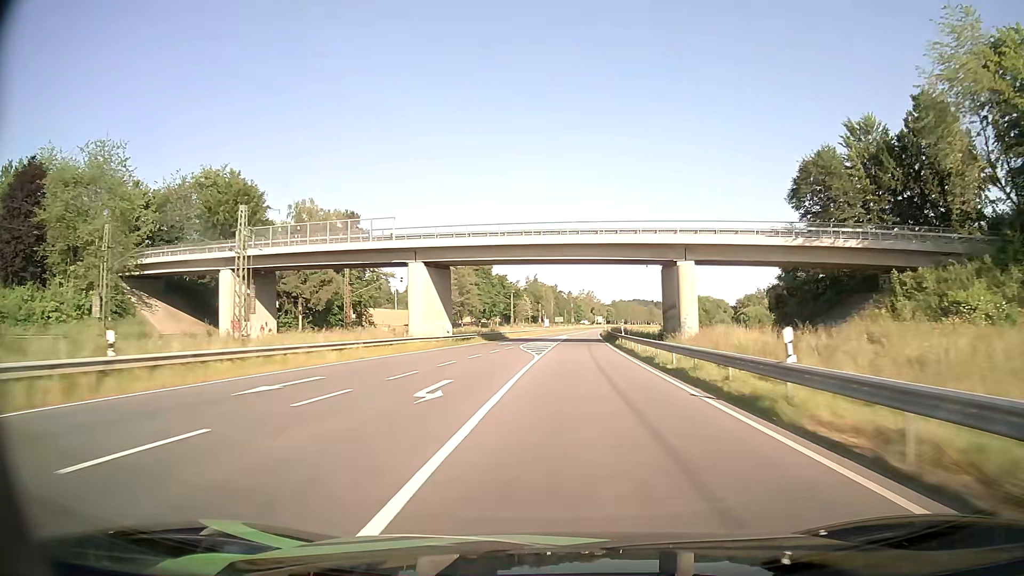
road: primary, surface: asphalt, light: Day
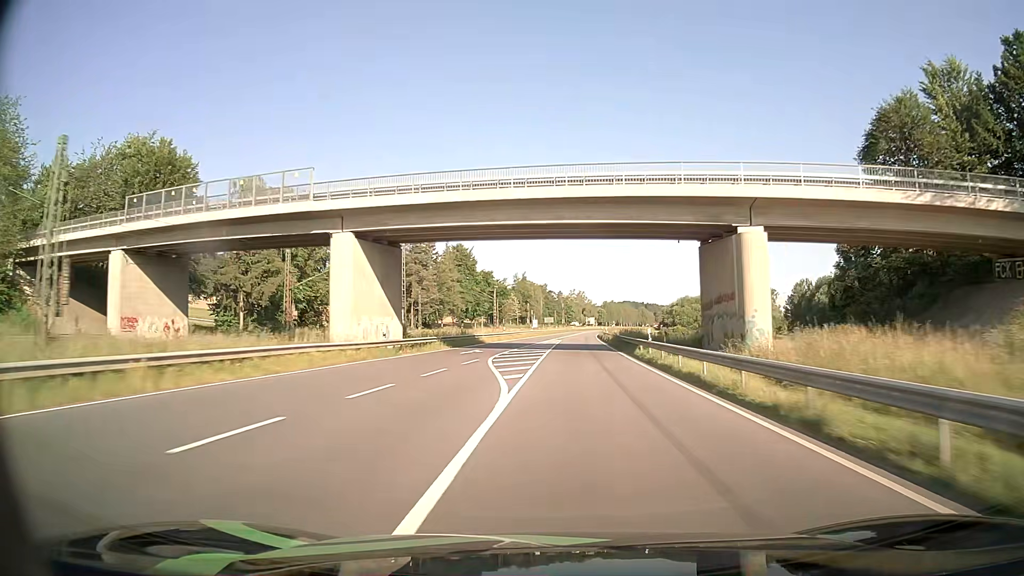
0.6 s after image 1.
(+0.1, +16.6) m; +1°
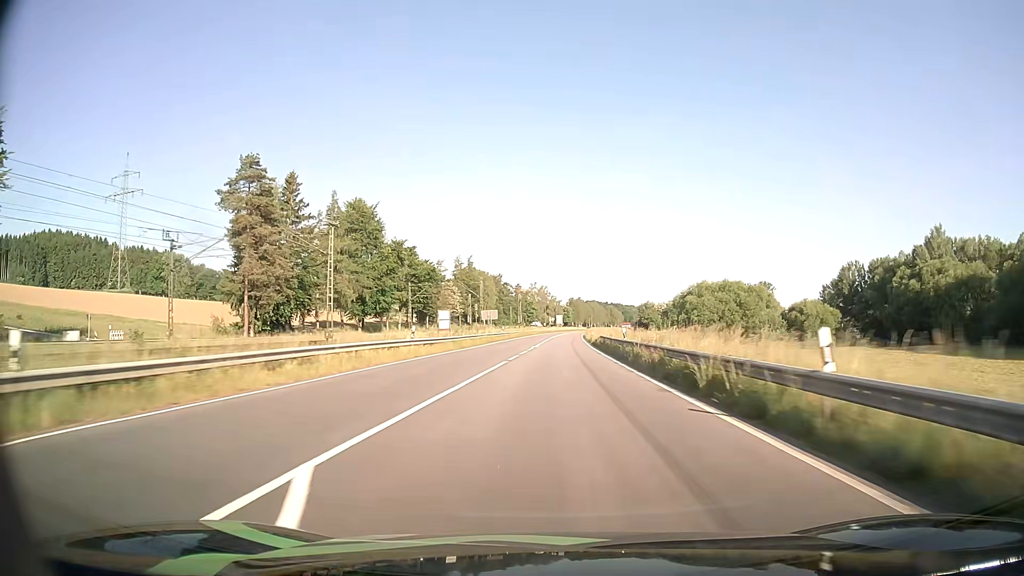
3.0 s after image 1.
(+2.3, +66.2) m; +3°
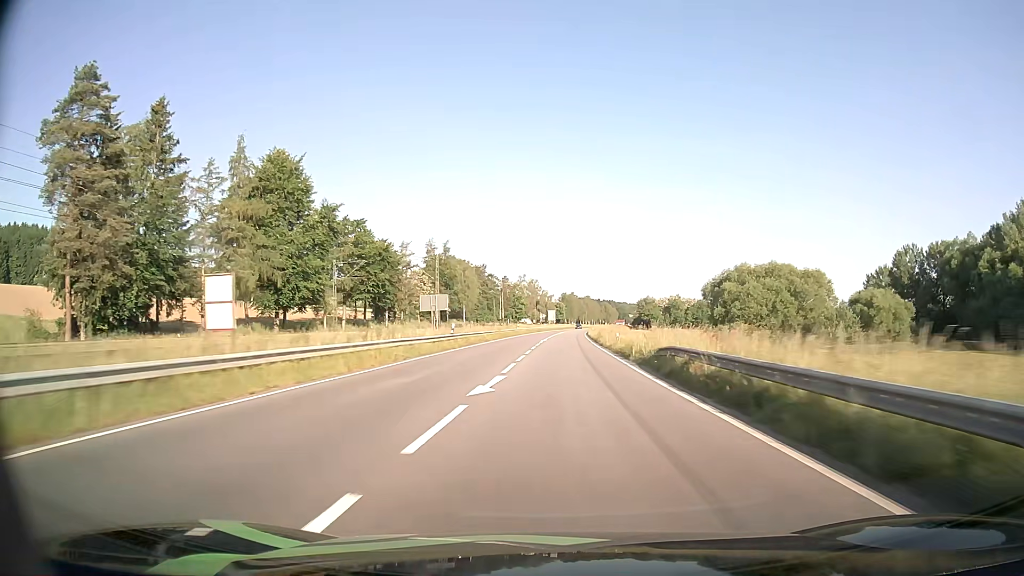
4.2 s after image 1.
(+0.2, +33.0) m; +1°
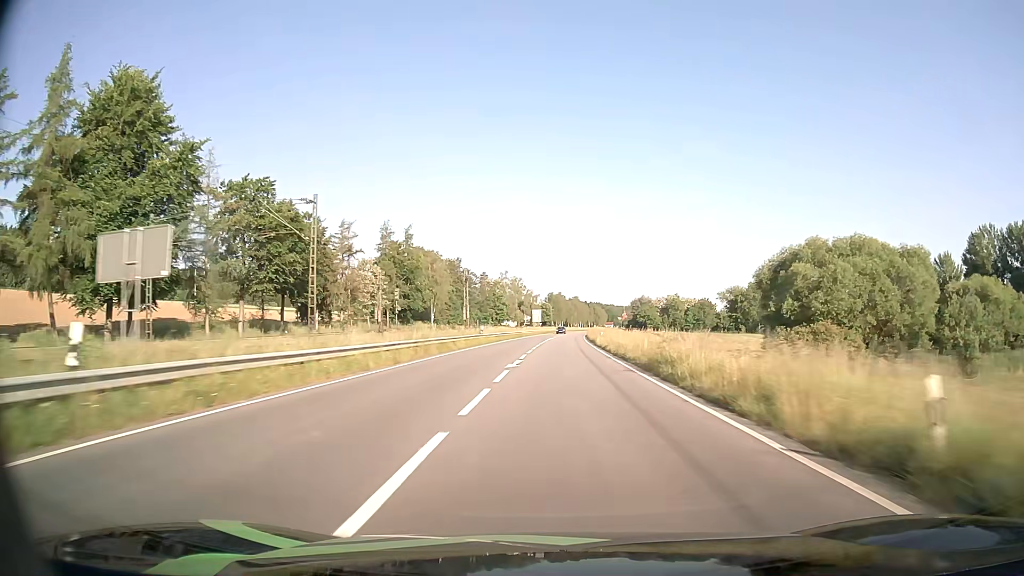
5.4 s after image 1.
(+0.2, +32.9) m; +1°
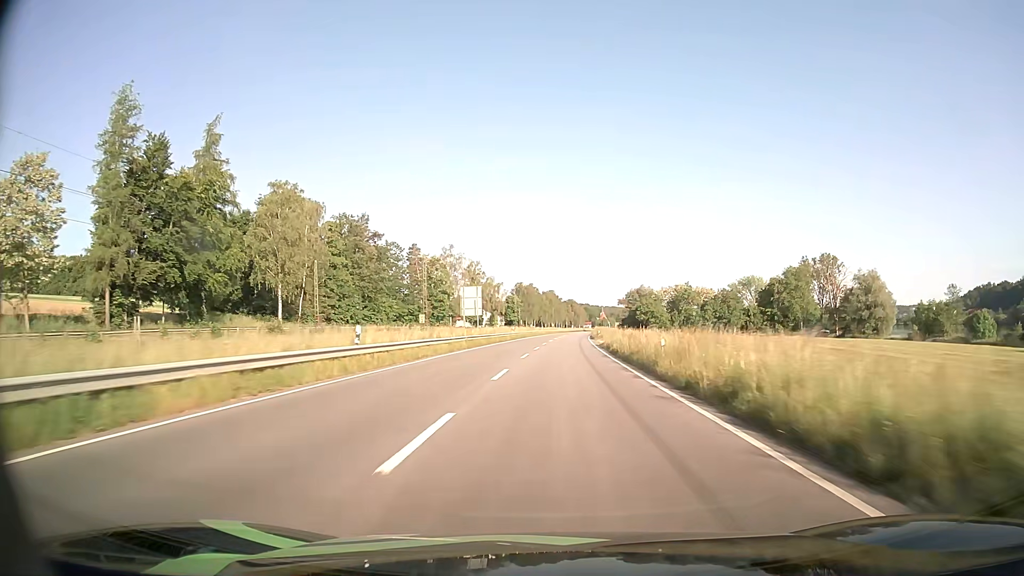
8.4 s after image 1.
(+2.2, +82.4) m; +2°
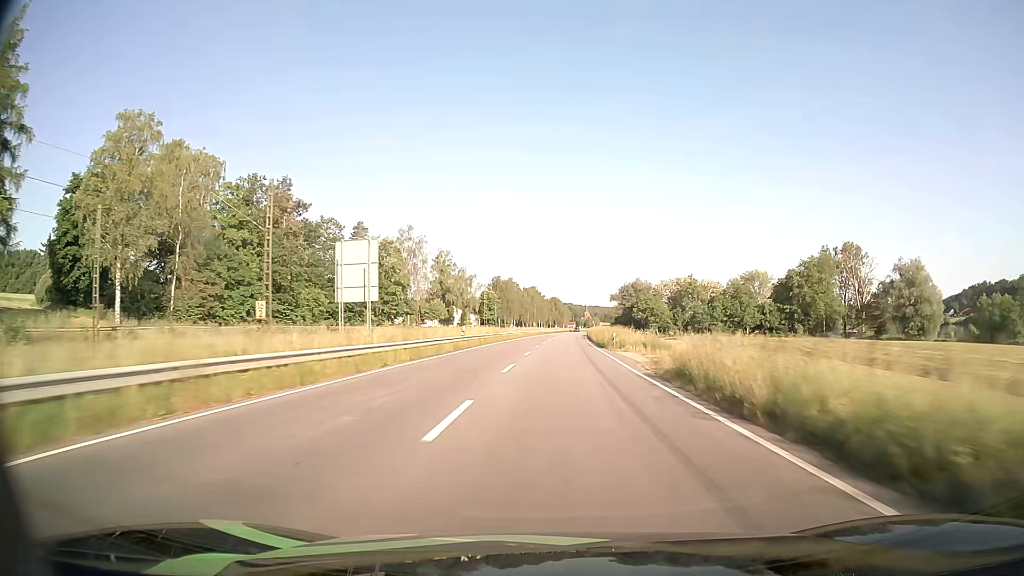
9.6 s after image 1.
(+0.4, +32.9) m; +2°
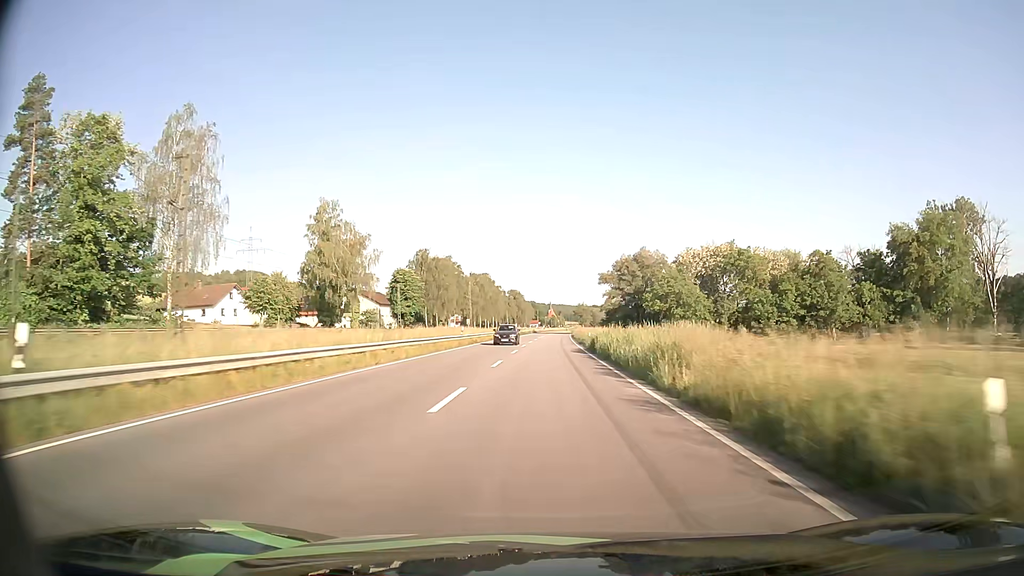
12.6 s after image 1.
(+2.3, +81.8) m; +3°
(0, +10) (0, +20) (0, +30) (0, +40) (0, +50) (0, +60) (0, +70) (+1, +80) (+1, +90) (+1, +100) m
